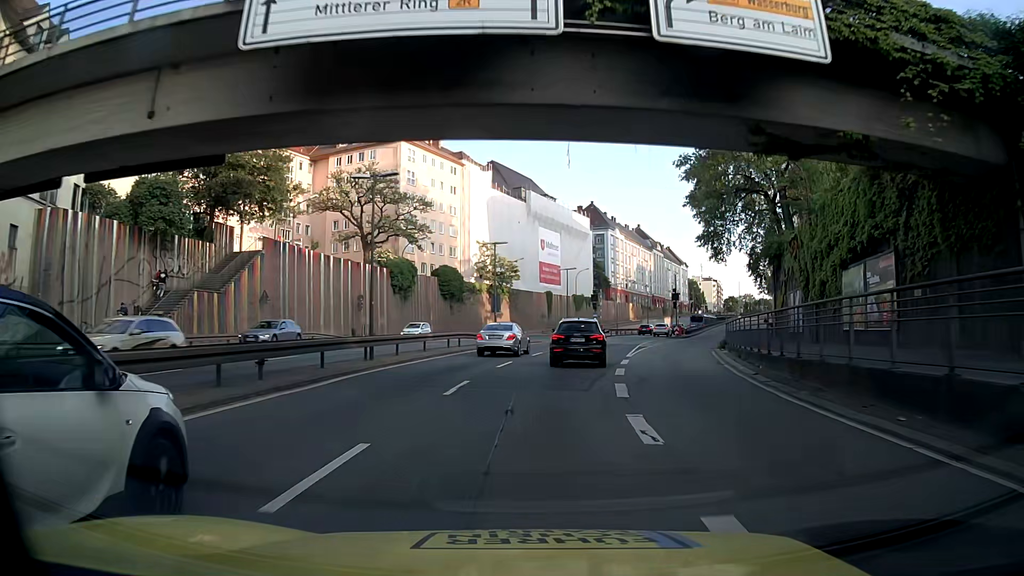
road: trunk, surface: asphalt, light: Day
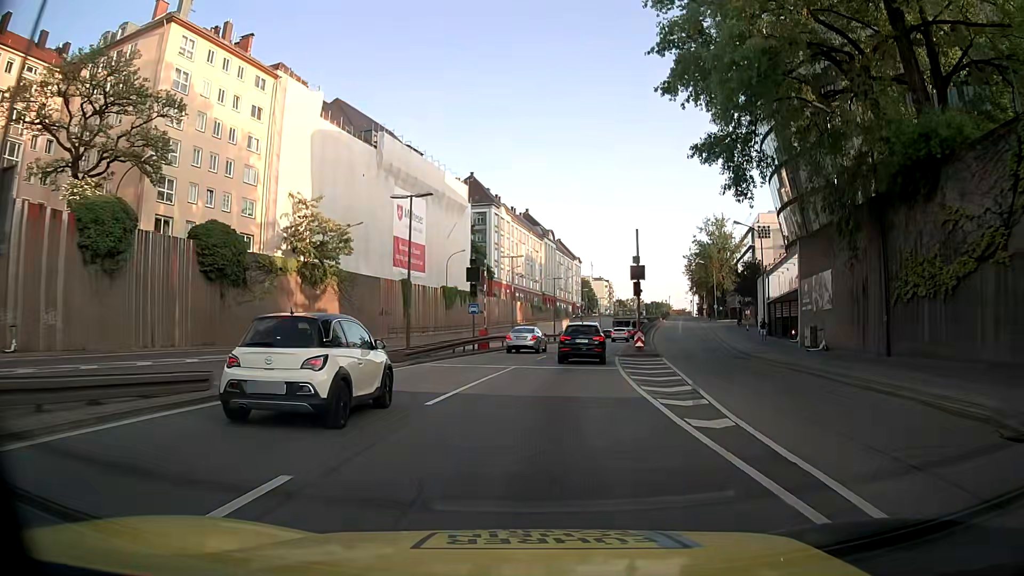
(+2.7, +35.5) m; +10°
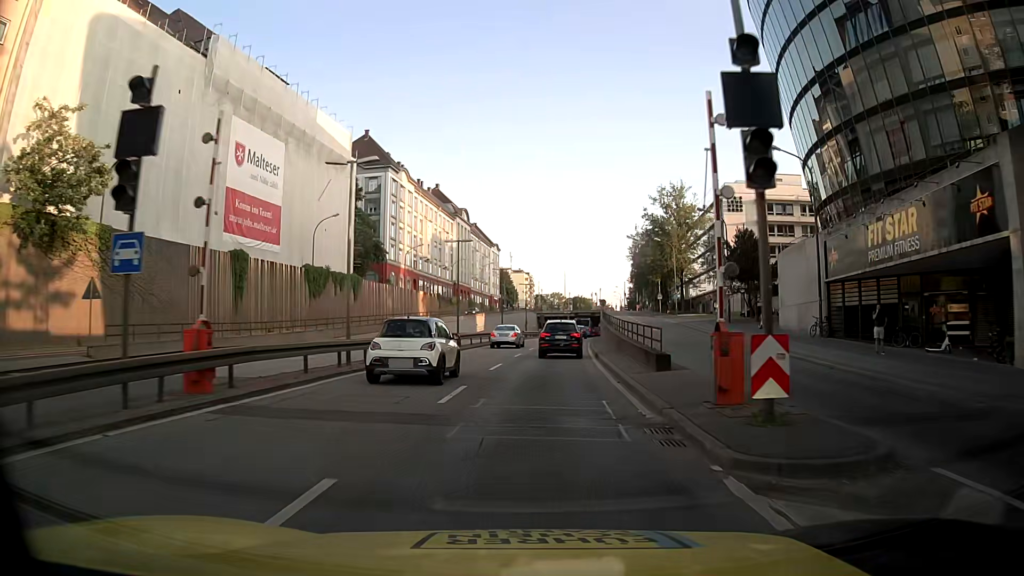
(+1.8, +27.0) m; +7°
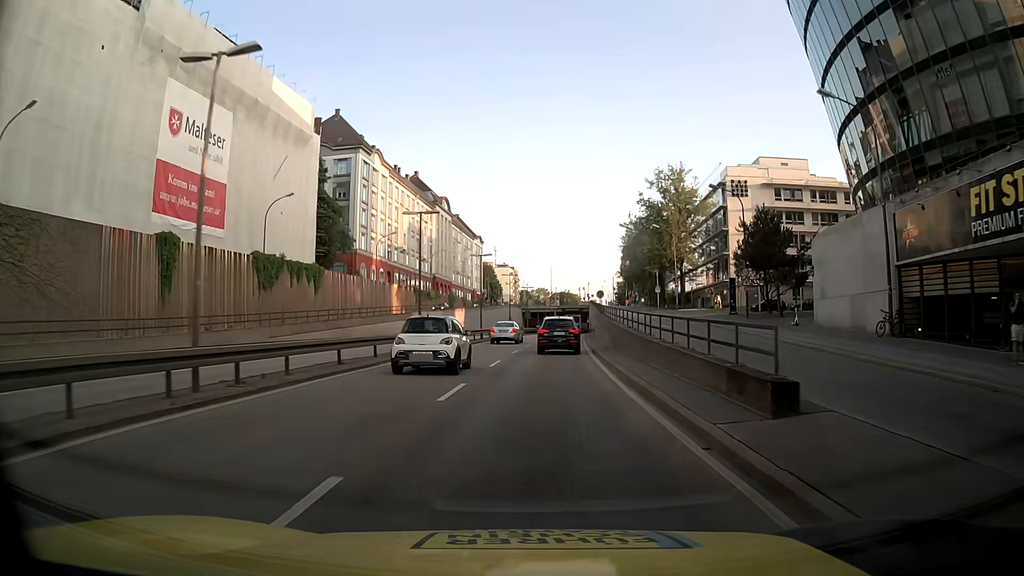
(+0.1, +9.1) m; +2°
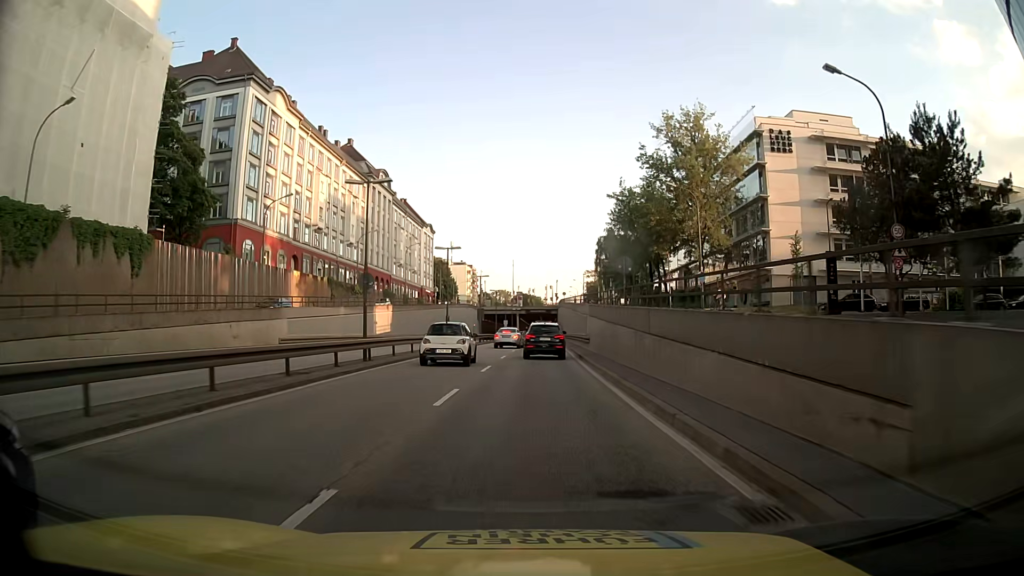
(+0.5, +27.3) m; +2°
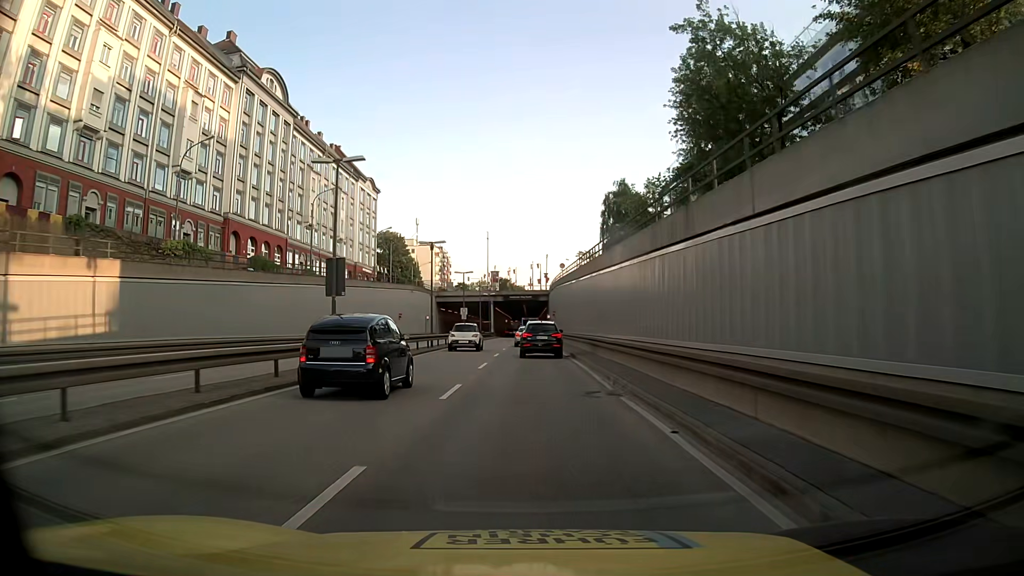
(+1.0, +44.4) m; +2°
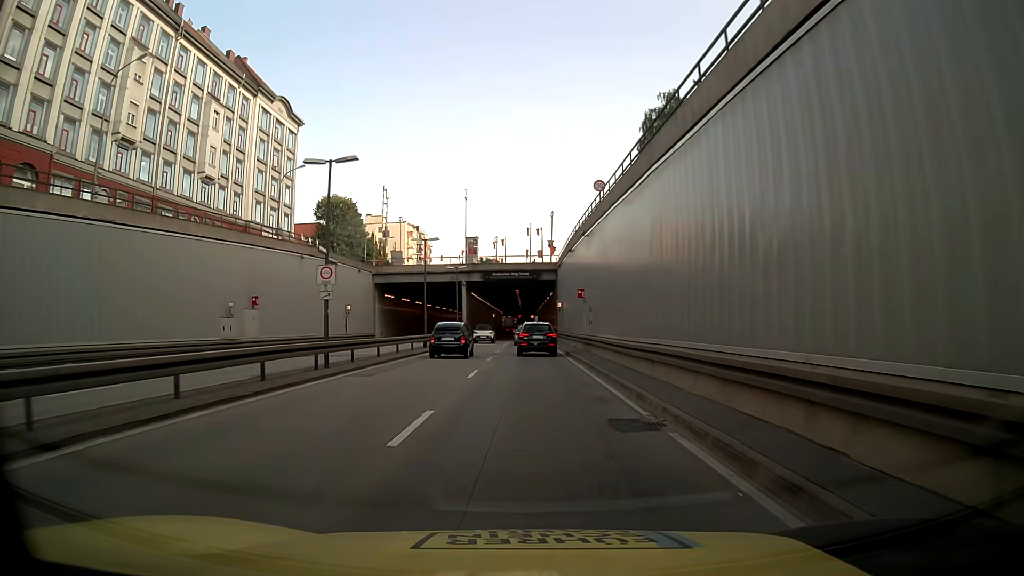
(-0.1, +40.9) m; 0°
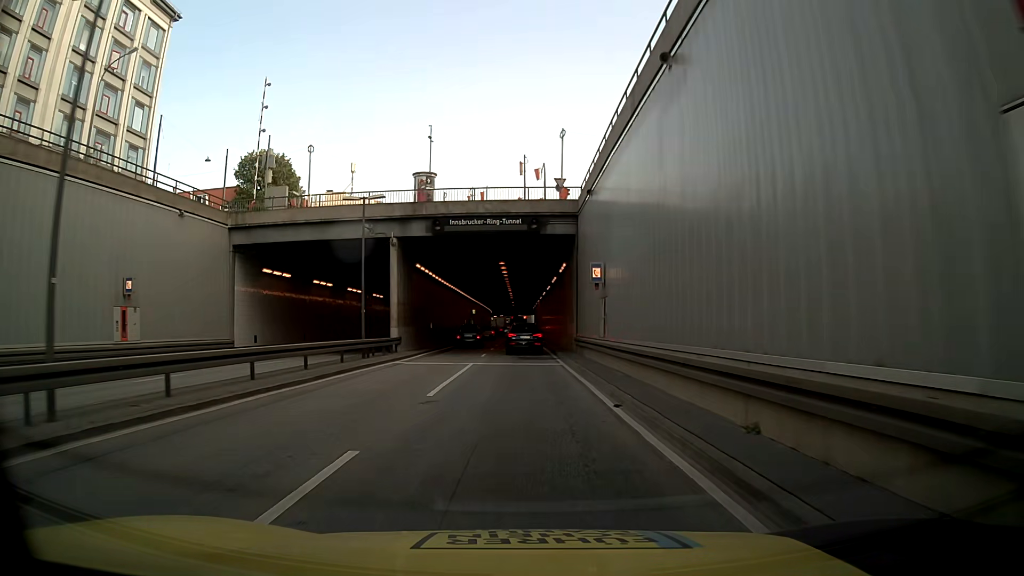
(+0.2, +31.9) m; 0°
